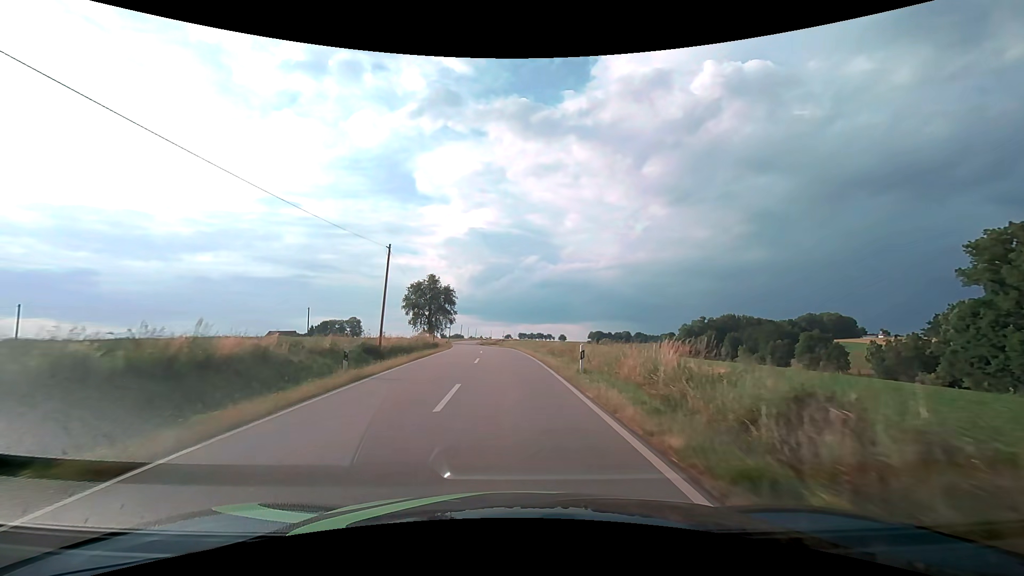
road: tertiary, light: Day
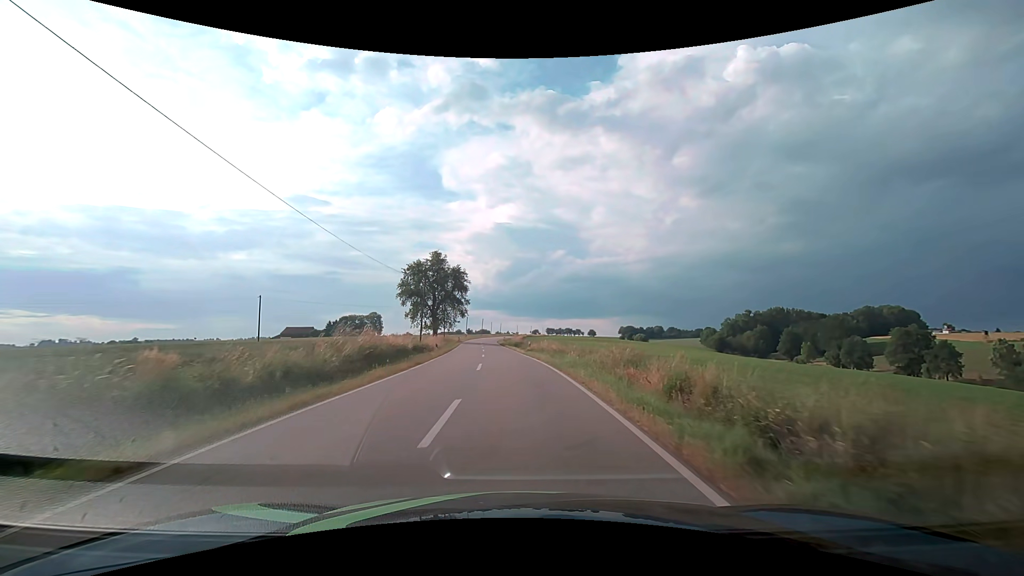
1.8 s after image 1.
(-0.9, +26.7) m; -3°
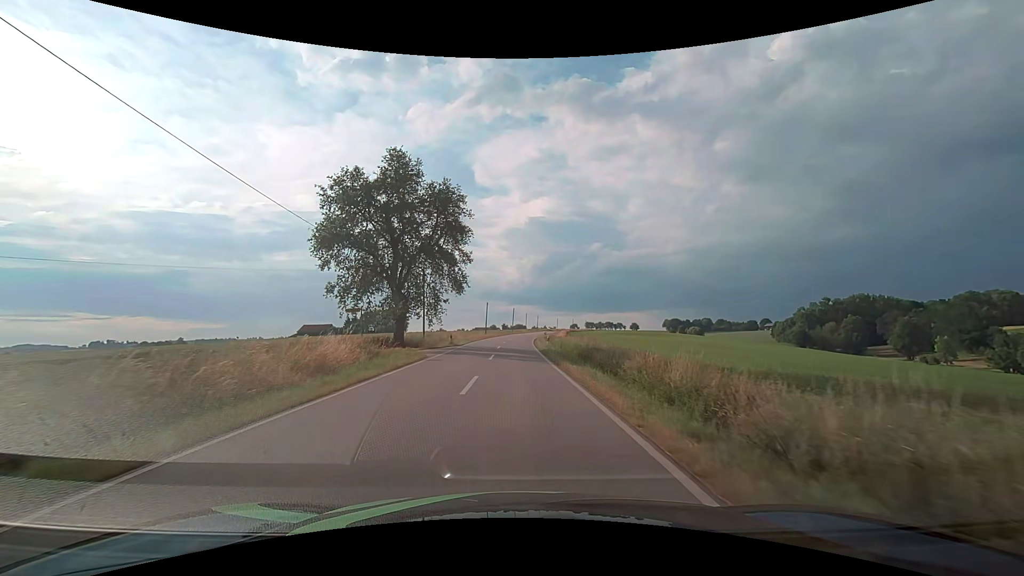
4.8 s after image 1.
(-1.7, +44.1) m; -4°
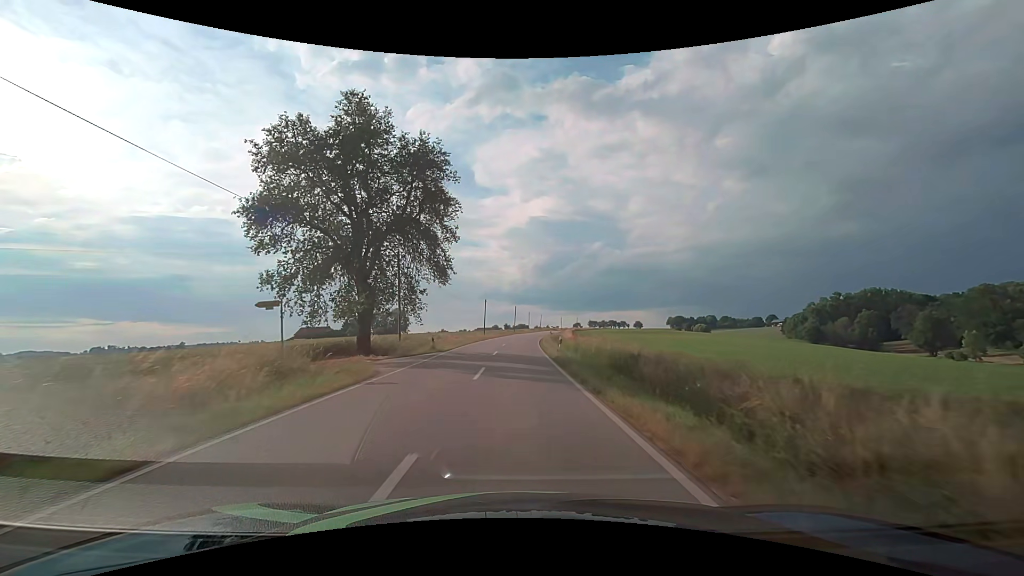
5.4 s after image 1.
(0.0, +9.0) m; 0°
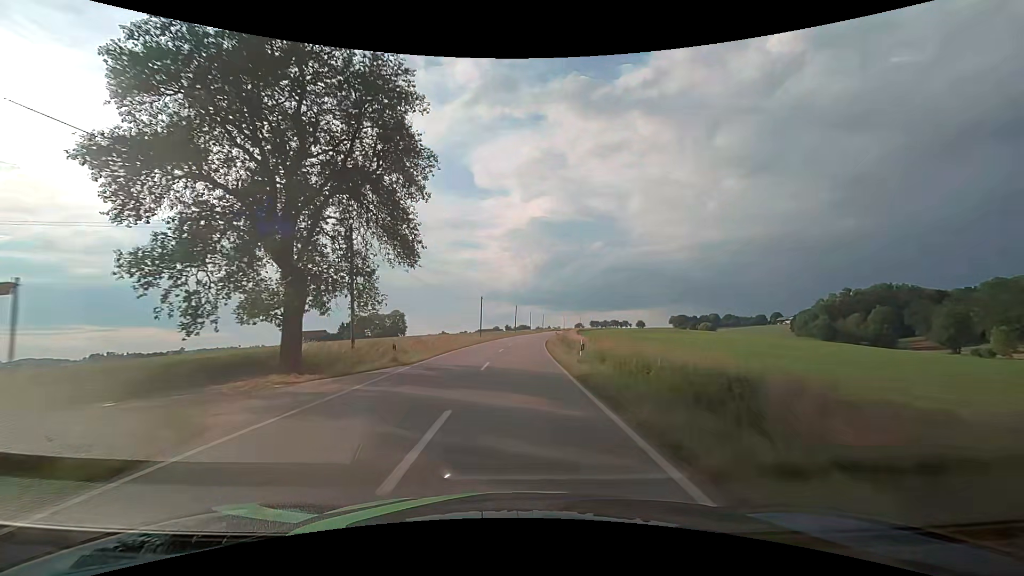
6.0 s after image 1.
(0.0, +9.1) m; 0°
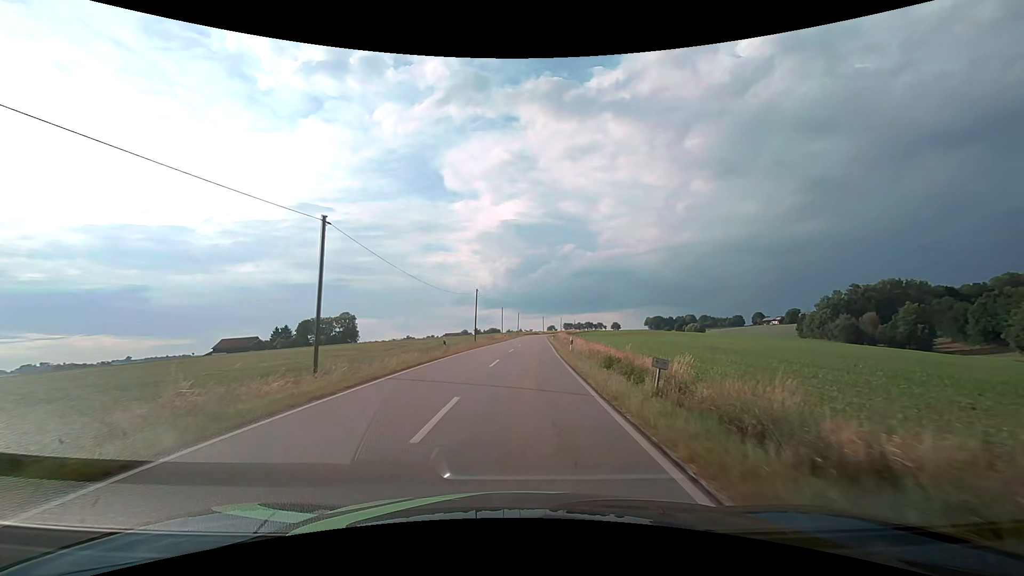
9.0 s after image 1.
(+0.8, +46.3) m; +3°
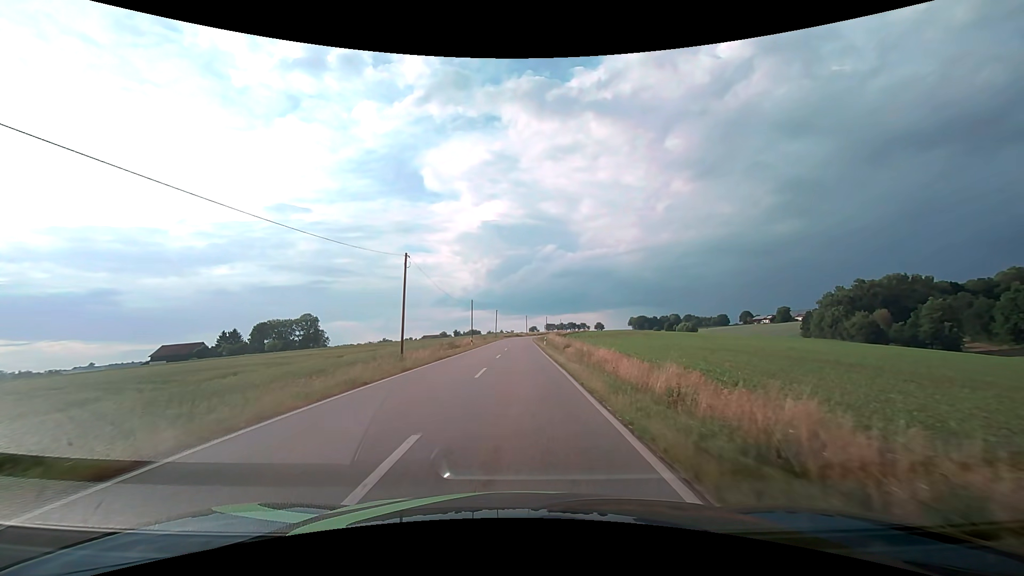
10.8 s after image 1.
(+0.8, +27.6) m; +2°
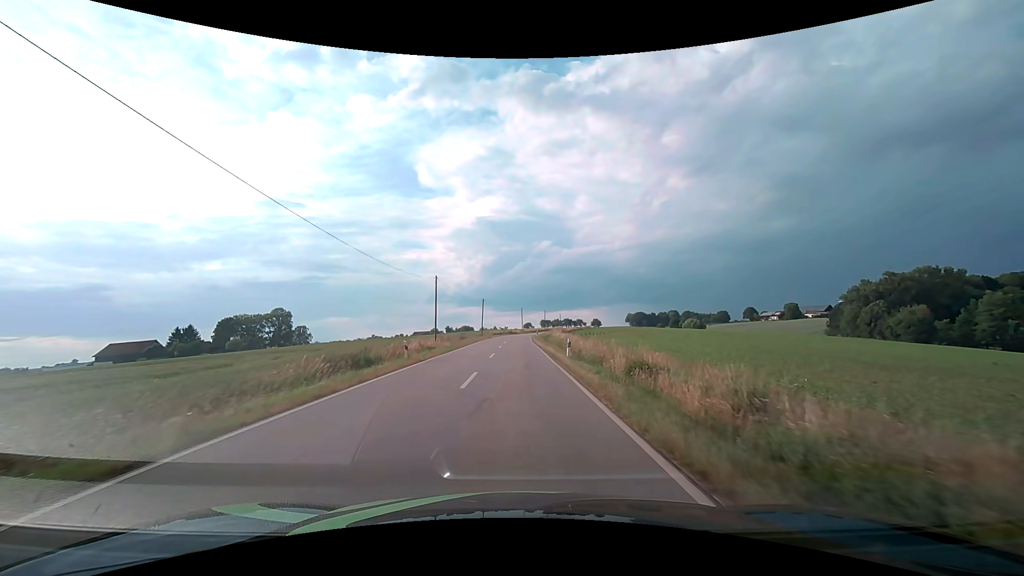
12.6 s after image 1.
(+0.1, +27.4) m; +1°
(0, +10) (0, +20) (0, +30) (0, +40) (0, +50) (0, +60) (0, +70) (+1, +80) (+2, +90) (+3, +100) m
